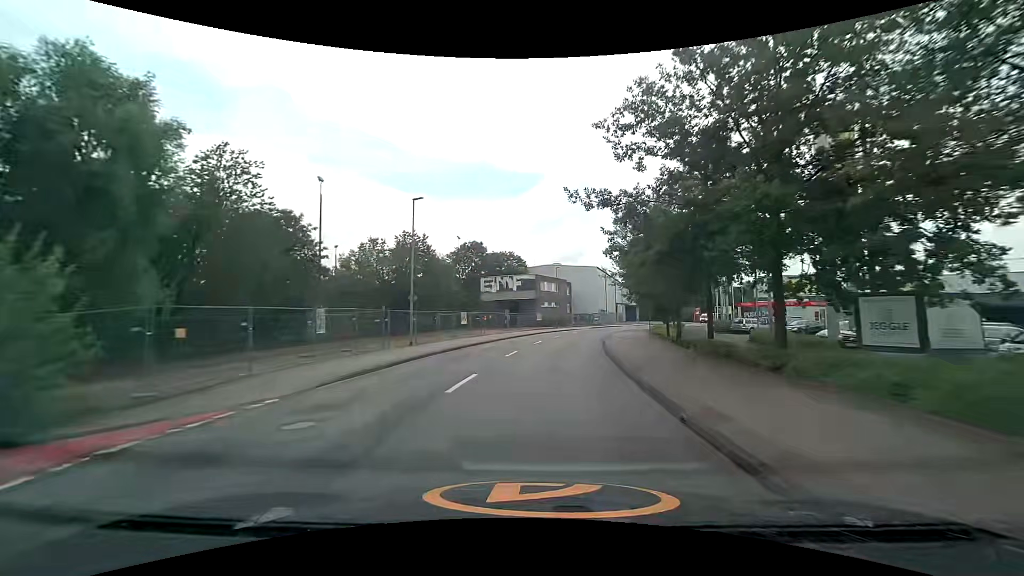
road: unclassified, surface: asphalt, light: Day
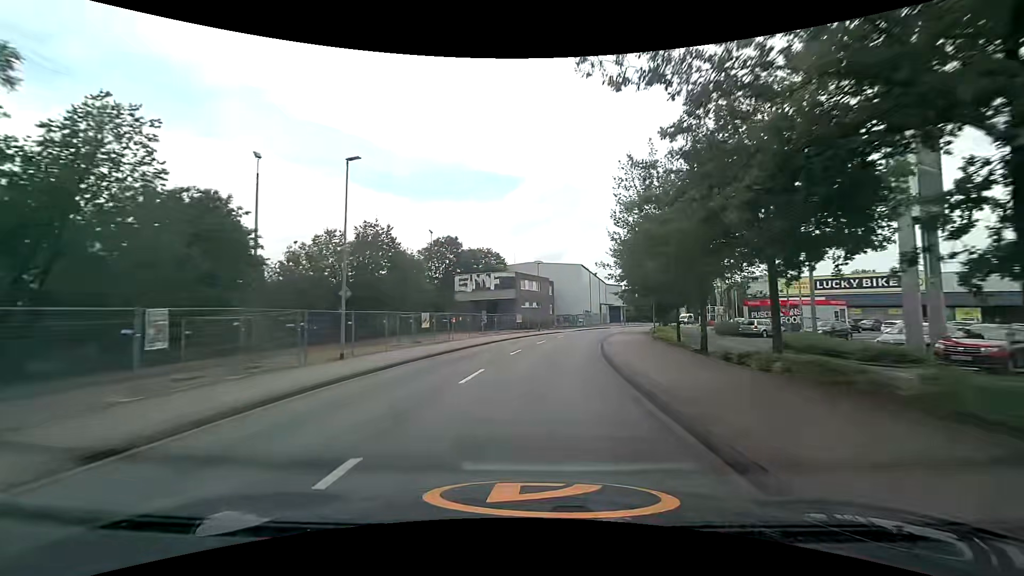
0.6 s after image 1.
(+0.1, +6.9) m; +2°
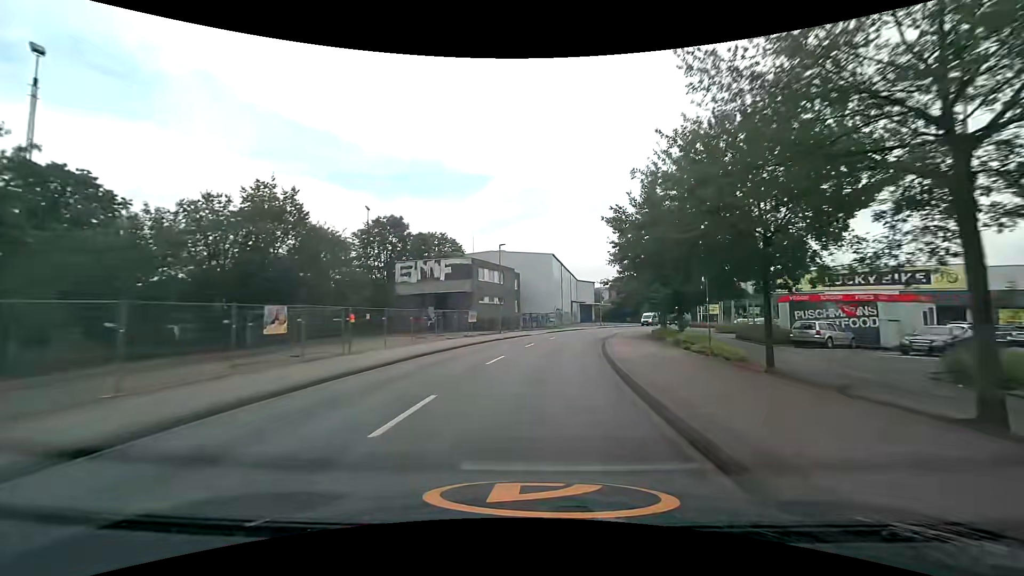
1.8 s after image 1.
(+0.5, +13.8) m; +4°
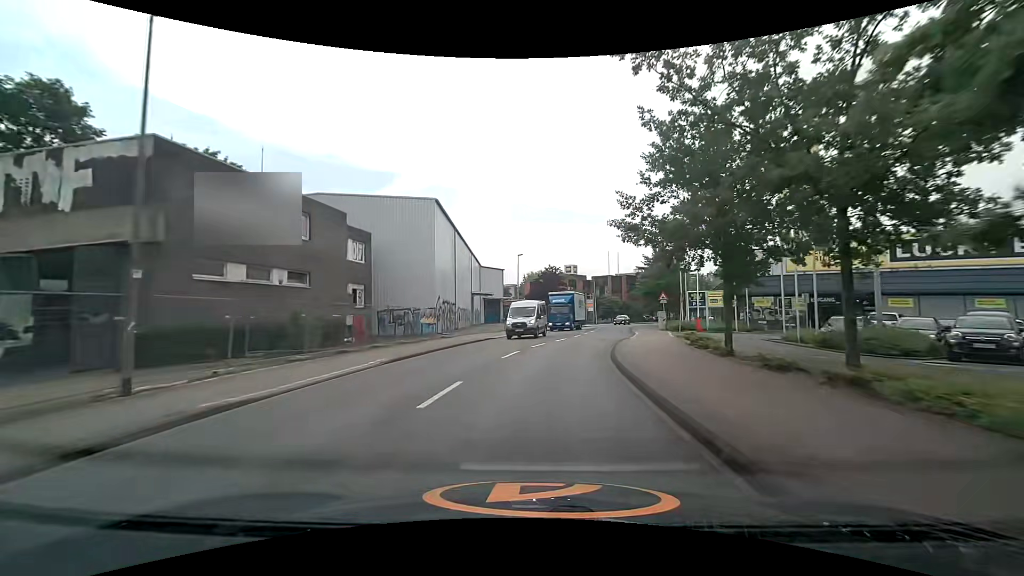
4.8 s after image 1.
(+2.9, +33.4) m; +11°
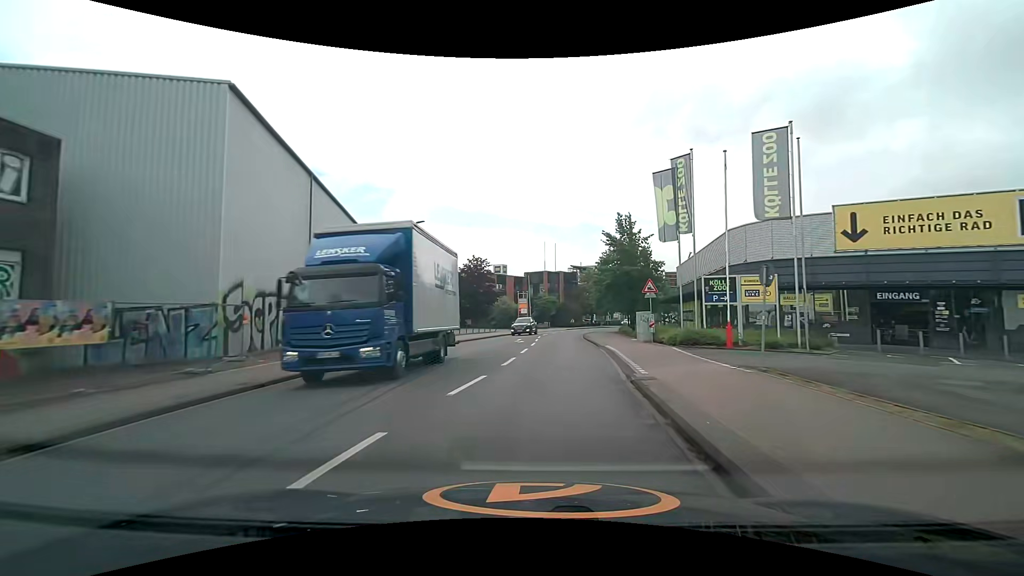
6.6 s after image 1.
(+1.4, +19.0) m; +8°
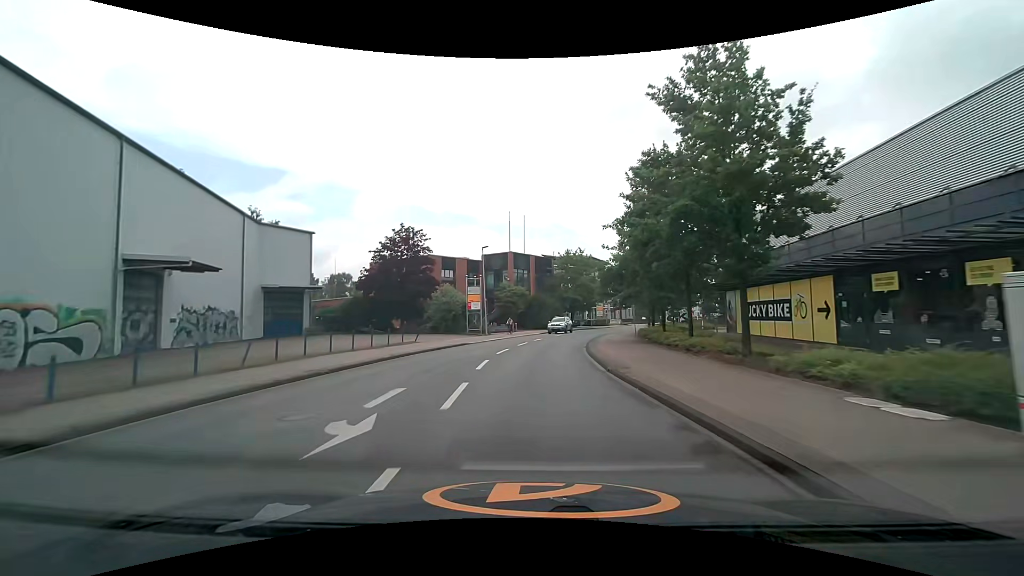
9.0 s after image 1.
(+1.4, +25.3) m; +5°
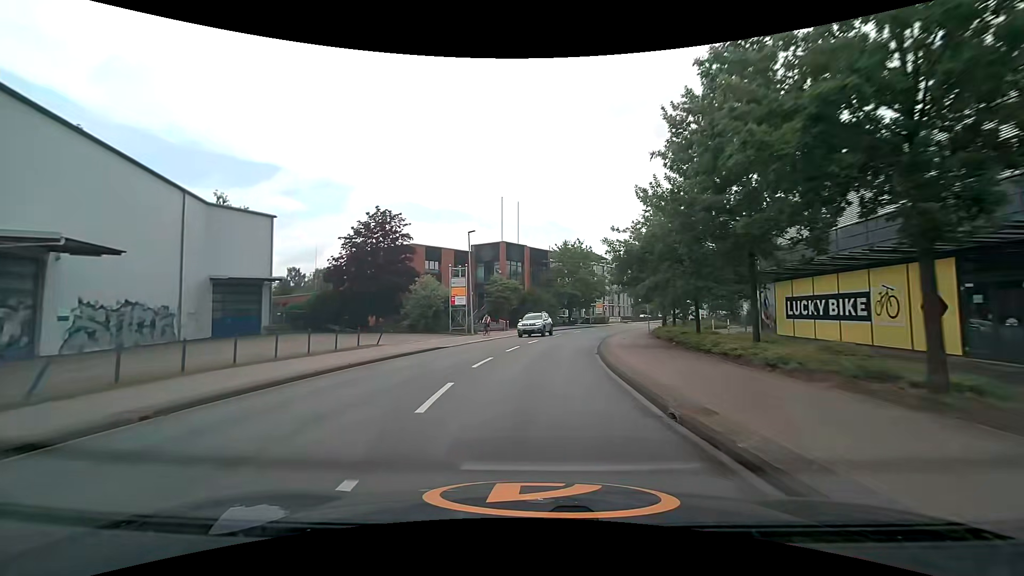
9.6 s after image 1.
(0.0, +6.5) m; +1°
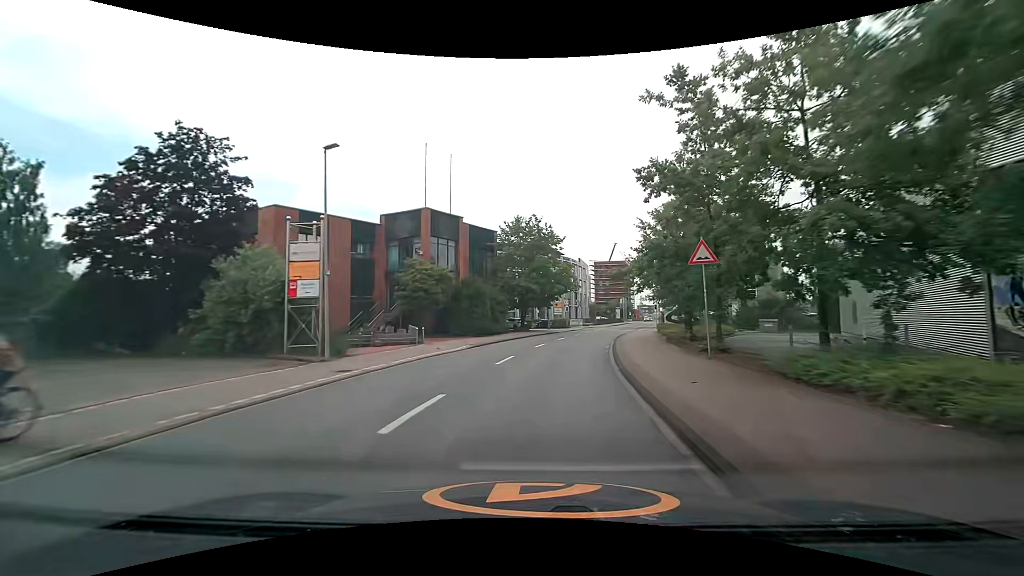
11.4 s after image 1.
(+0.7, +19.0) m; +5°
